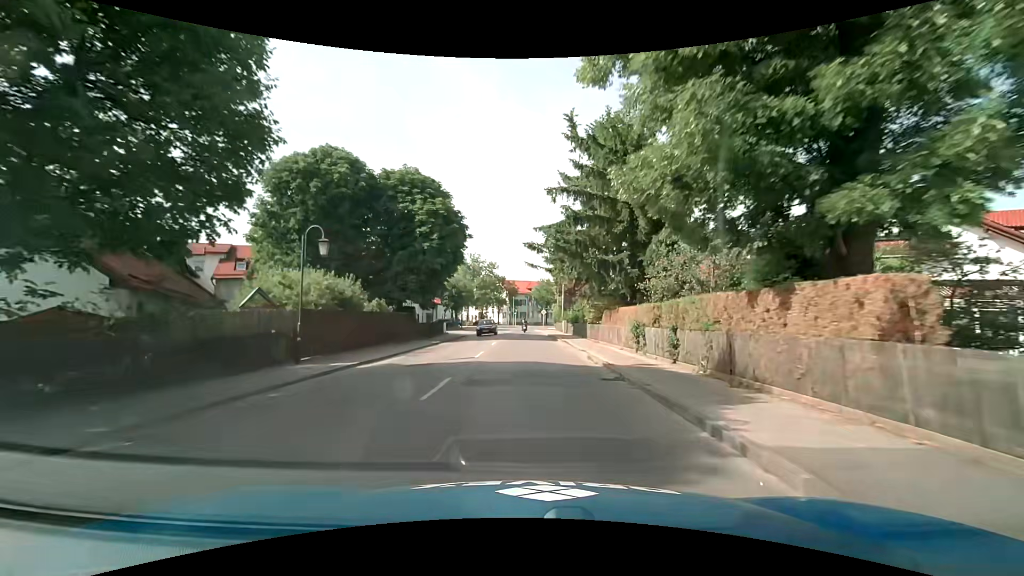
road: tertiary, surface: asphalt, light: Day
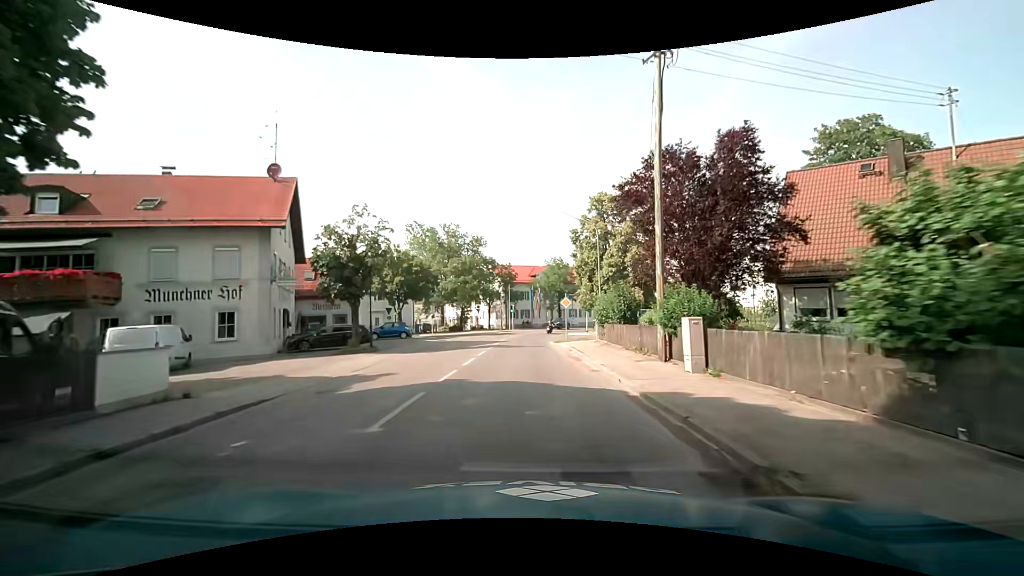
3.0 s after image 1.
(-0.1, +38.1) m; 0°
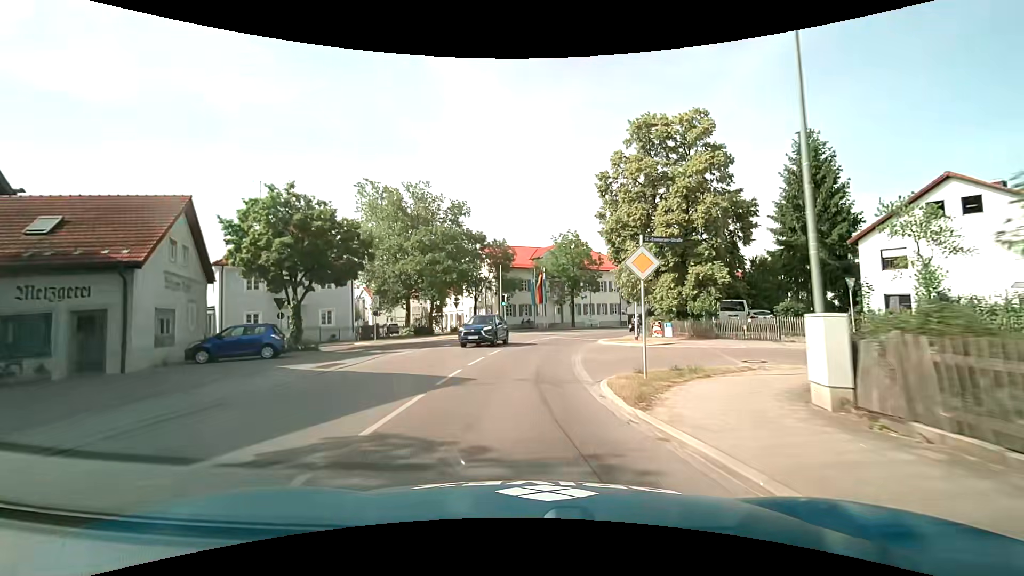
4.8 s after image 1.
(-0.1, +22.9) m; 0°
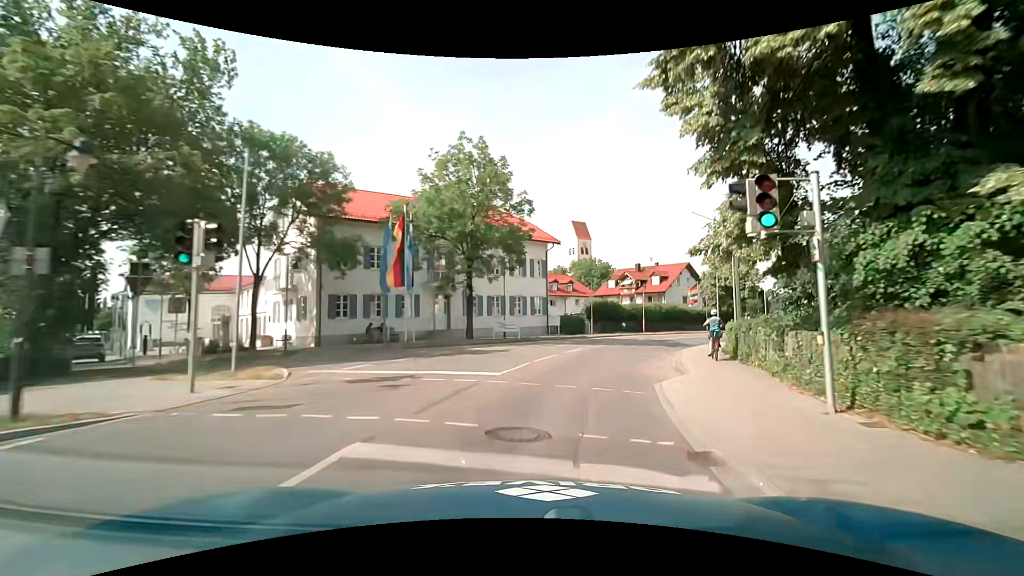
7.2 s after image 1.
(+1.8, +30.4) m; +12°
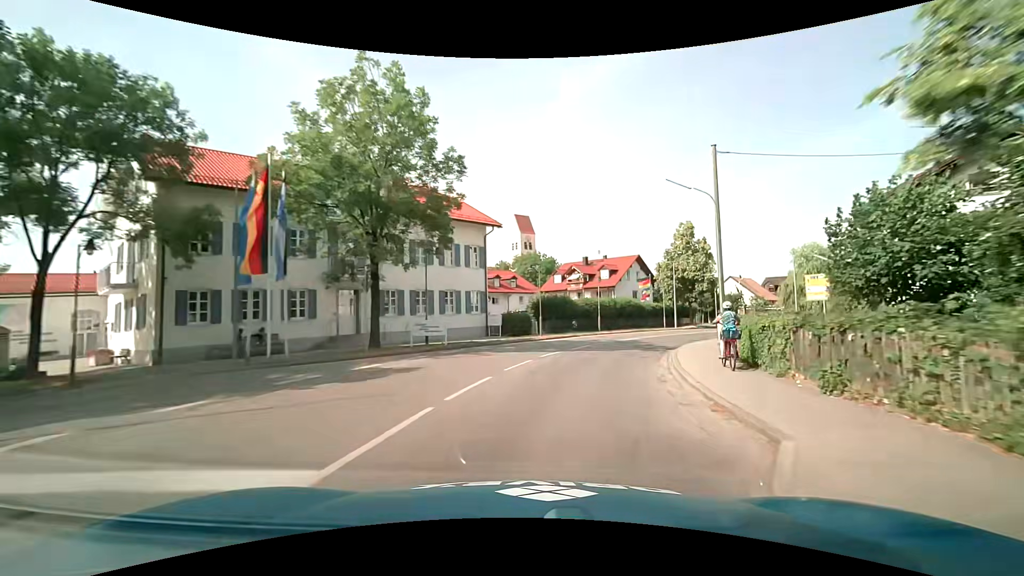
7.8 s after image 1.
(+0.4, +7.6) m; +6°
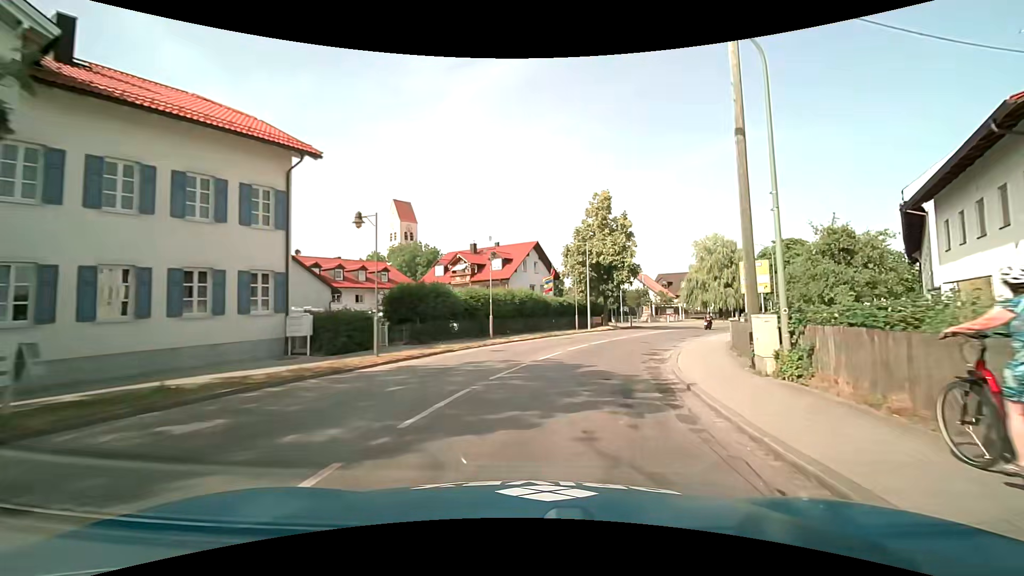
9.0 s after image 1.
(+1.7, +15.0) m; +13°
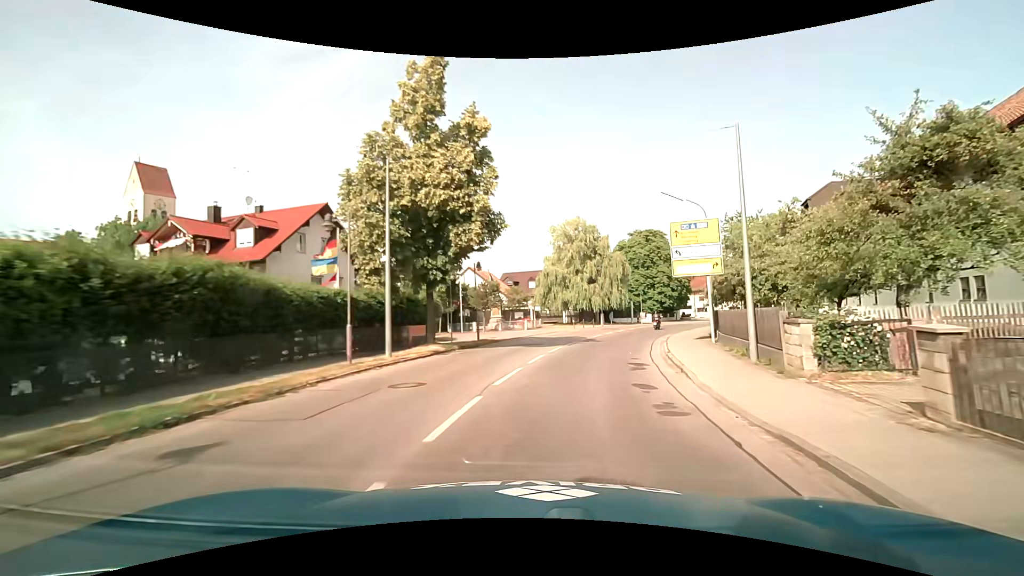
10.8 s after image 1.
(+3.6, +22.4) m; +18°
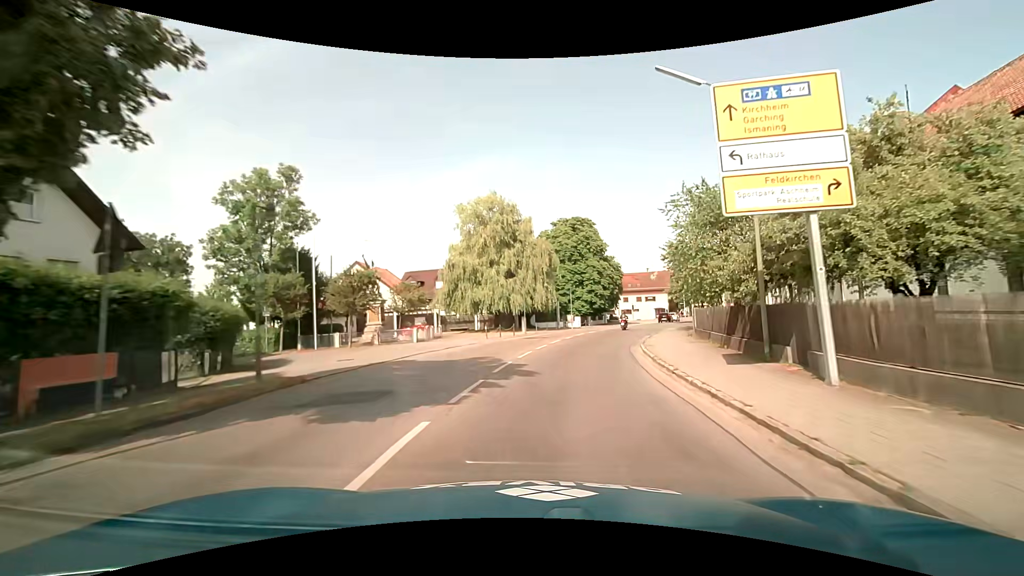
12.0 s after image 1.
(+1.3, +15.2) m; +10°
(0, +10) (+1, +20) (+3, +30) (+6, +39) (+9, +49) (+12, +58) (+16, +67) (+20, +77) (+24, +86) (+29, +95) m
